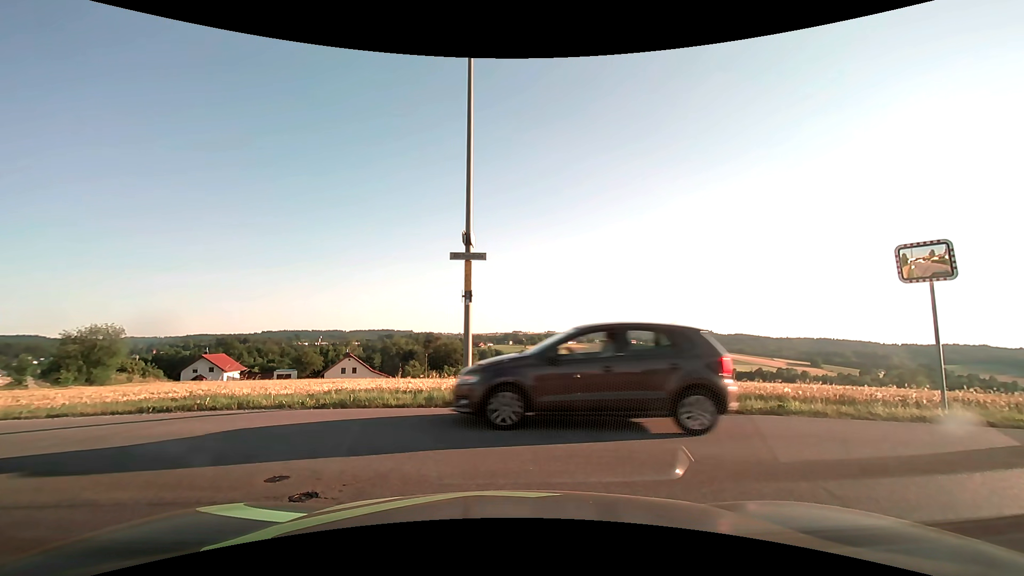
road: residential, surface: asphalt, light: Day
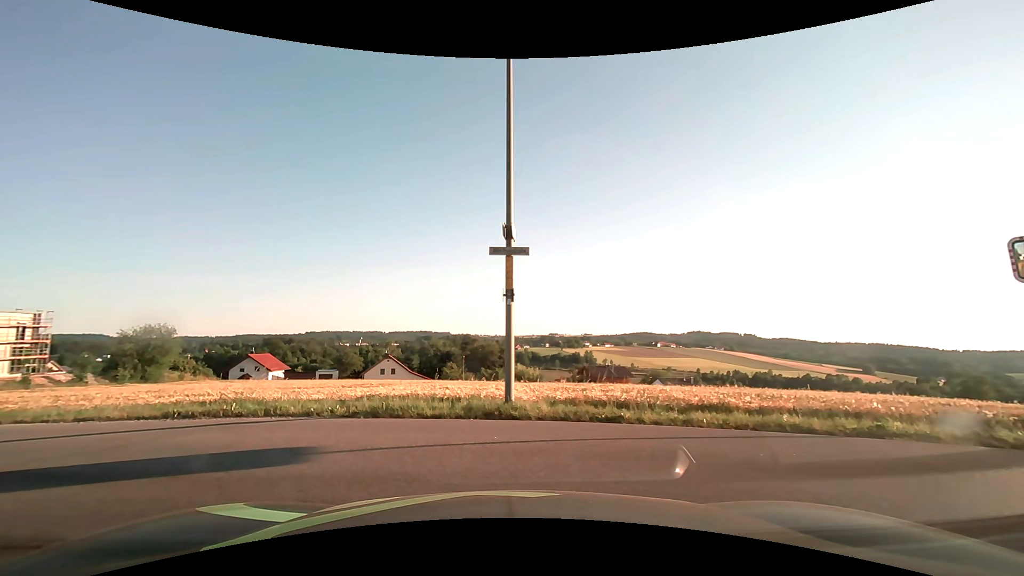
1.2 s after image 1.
(0.0, +1.1) m; -6°
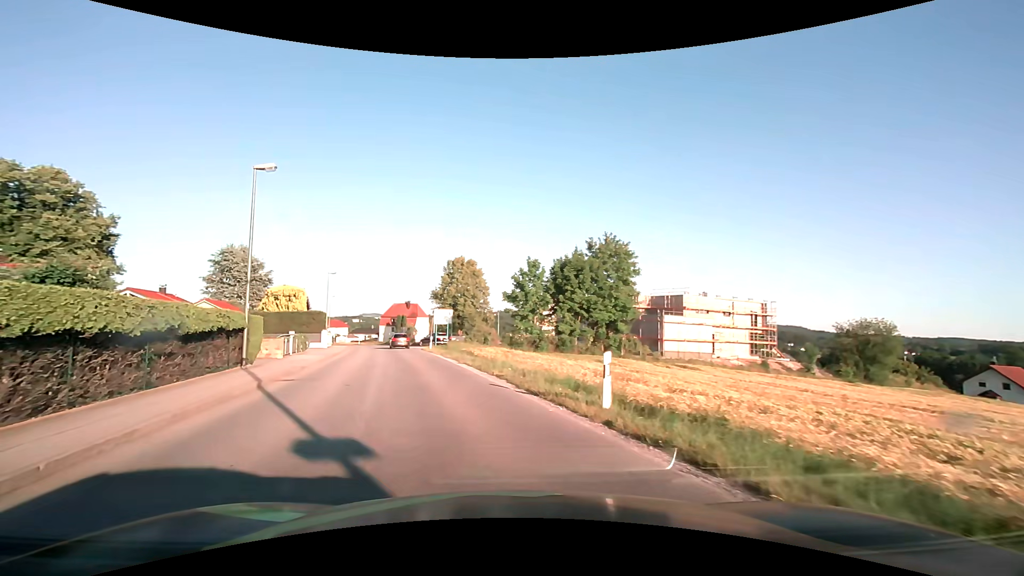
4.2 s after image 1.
(-6.4, +7.9) m; -70°
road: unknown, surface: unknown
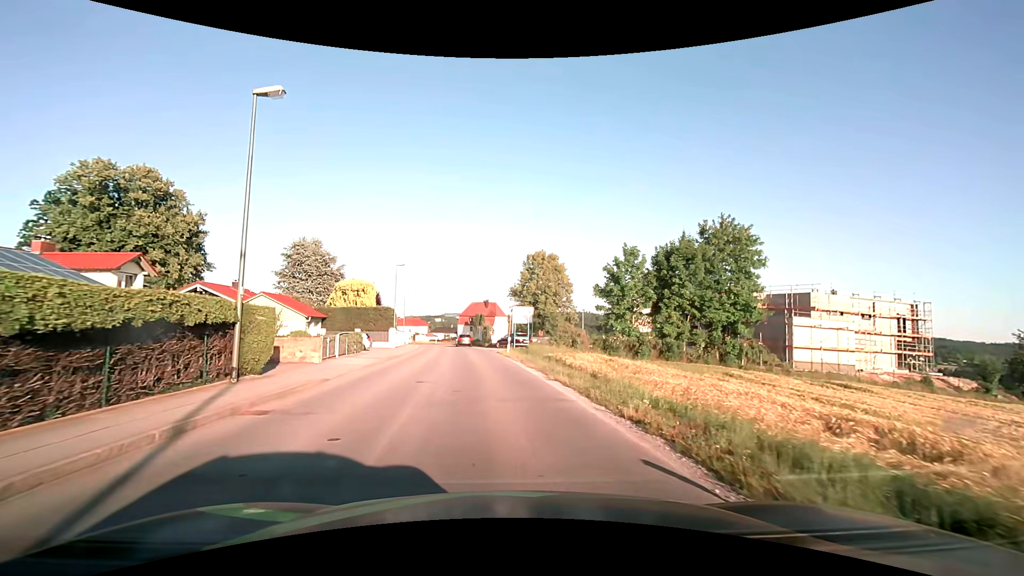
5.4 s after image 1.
(-0.7, +7.7) m; -9°
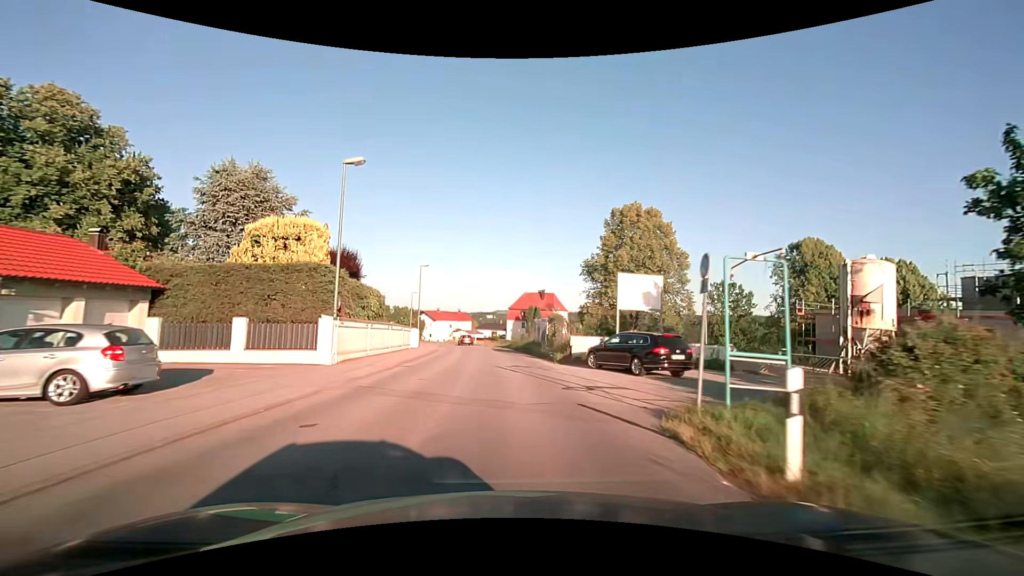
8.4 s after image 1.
(-1.9, +29.0) m; -6°
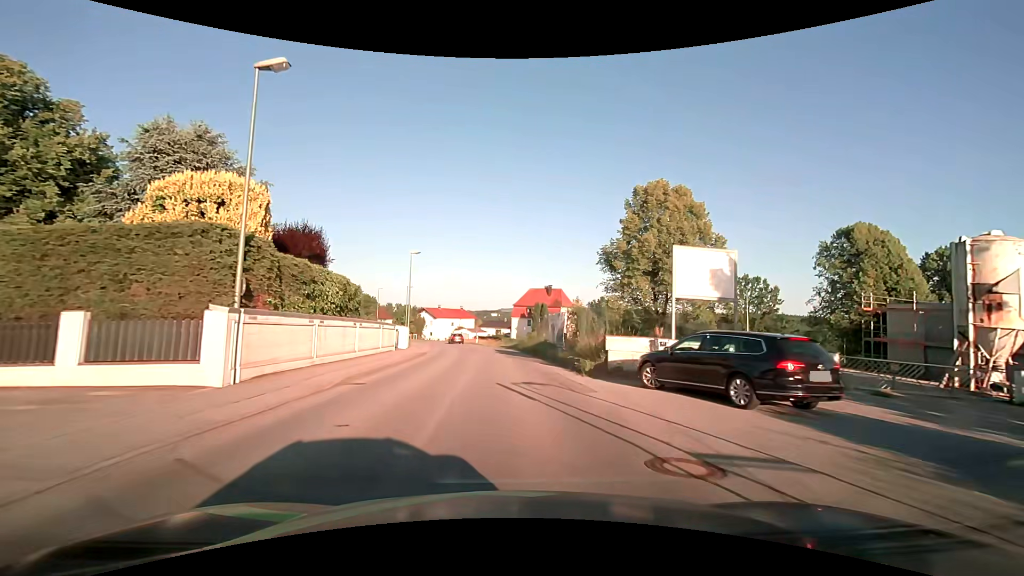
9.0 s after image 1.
(0.0, +7.2) m; -1°
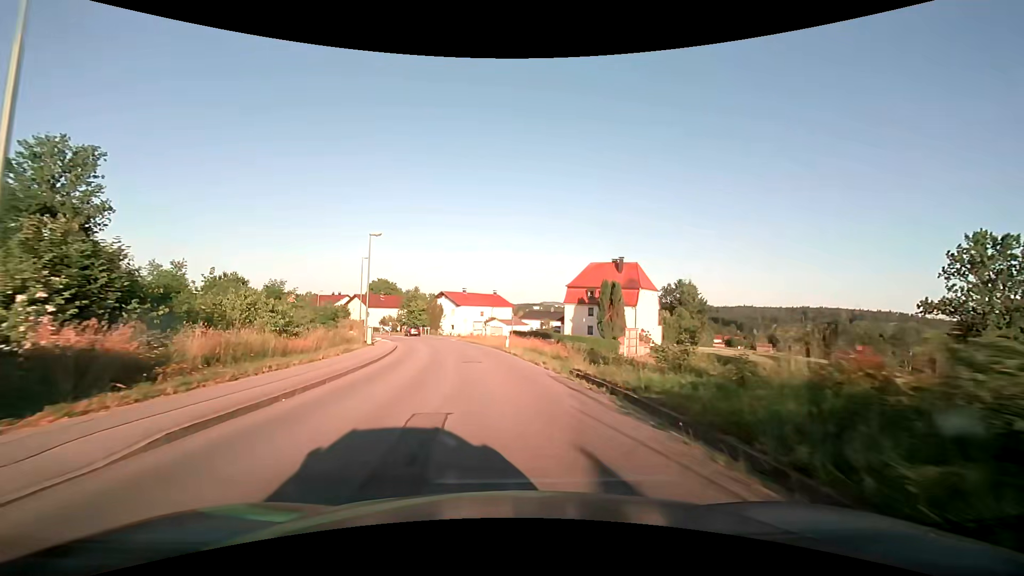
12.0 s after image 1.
(-1.1, +35.5) m; -5°
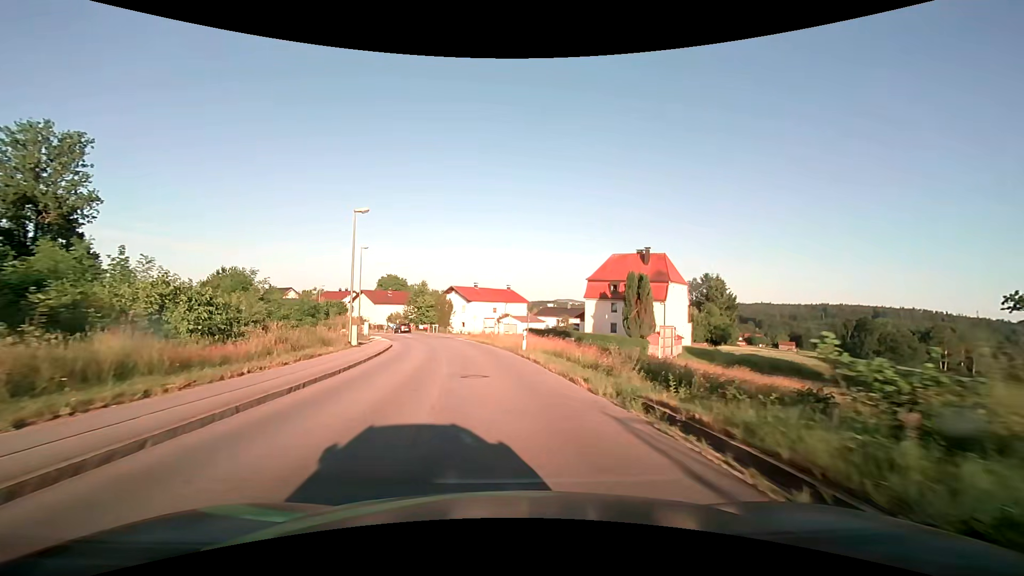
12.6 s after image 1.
(-0.1, +6.7) m; -1°
(0, +10) (-1, +20) (-2, +30) (-4, +40) (-6, +50) (-2, +58) (+8, +59) (+17, +55) (+26, +51) (+35, +46) m
